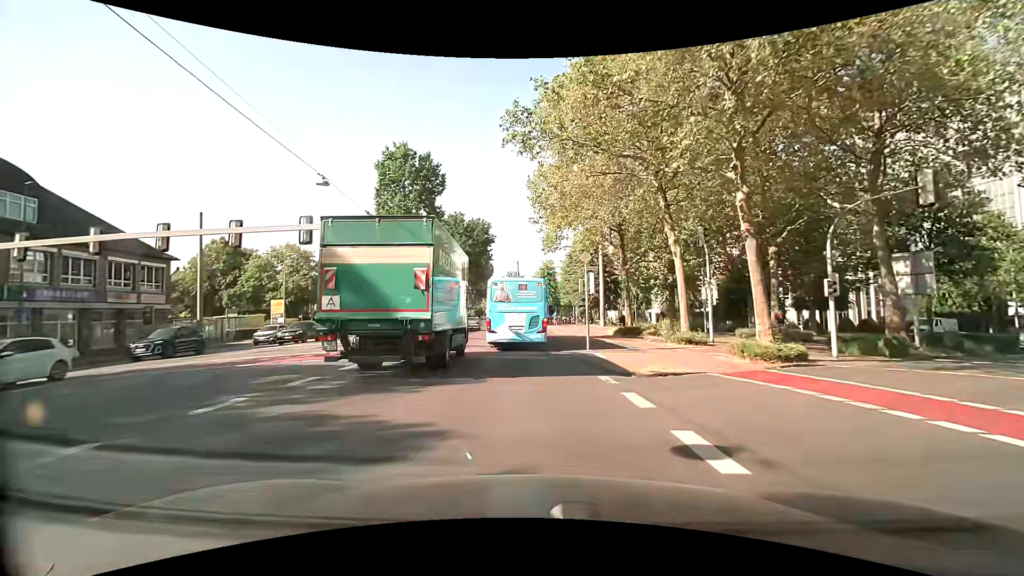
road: secondary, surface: asphalt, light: Day
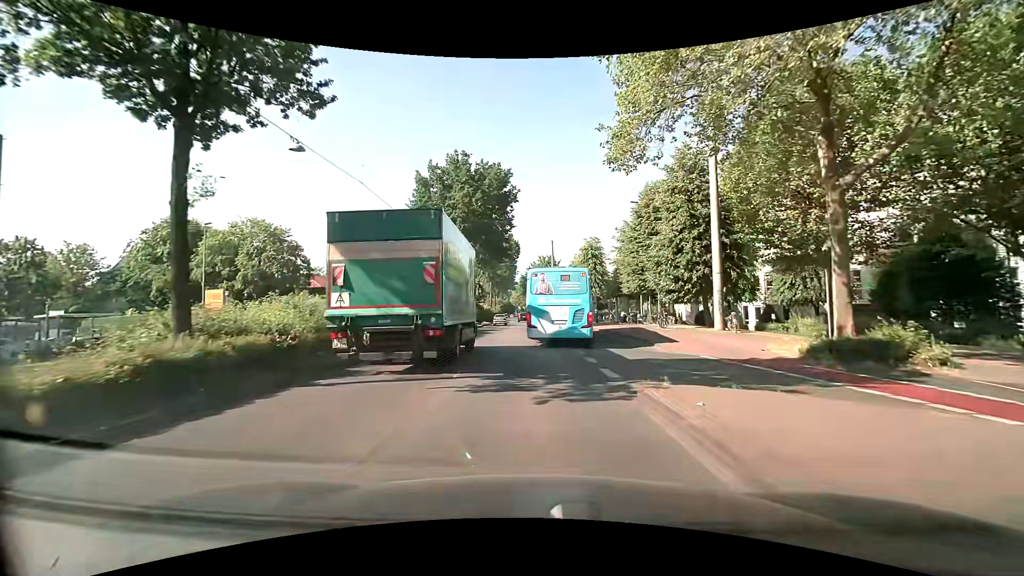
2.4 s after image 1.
(-0.9, +23.3) m; -5°
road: primary
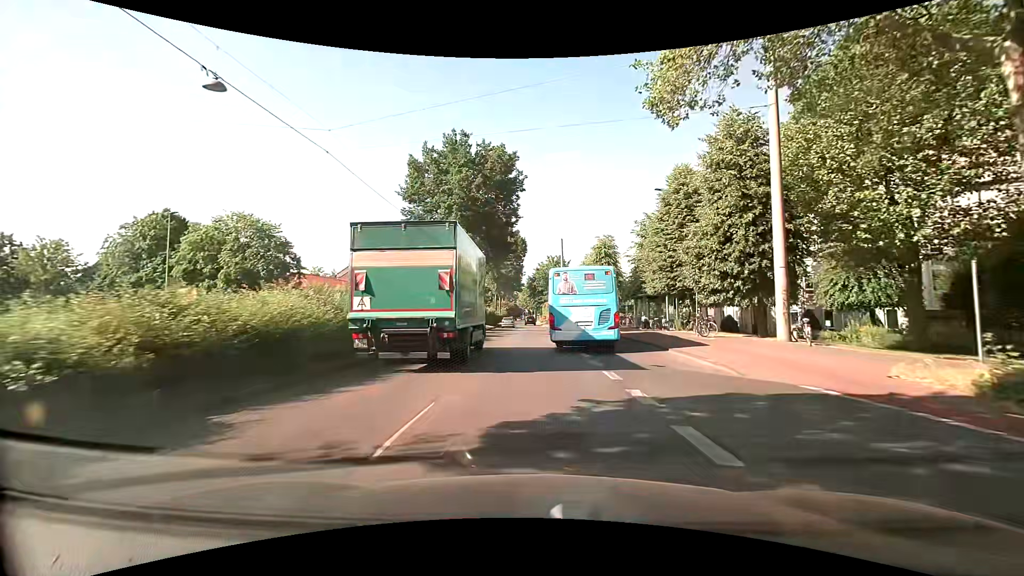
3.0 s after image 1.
(0.0, +5.7) m; -1°
(0, +10) (0, +20) (0, +30) (0, +40) (0, +50) (0, +60) (0, +70) (0, +80) (0, +90) (-1, +100) m
